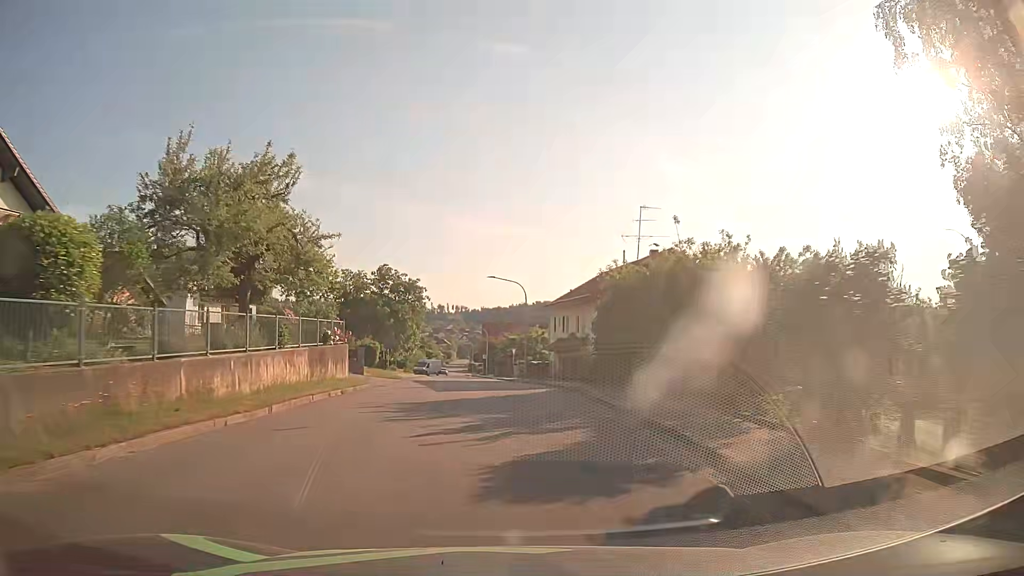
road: tertiary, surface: asphalt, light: Day
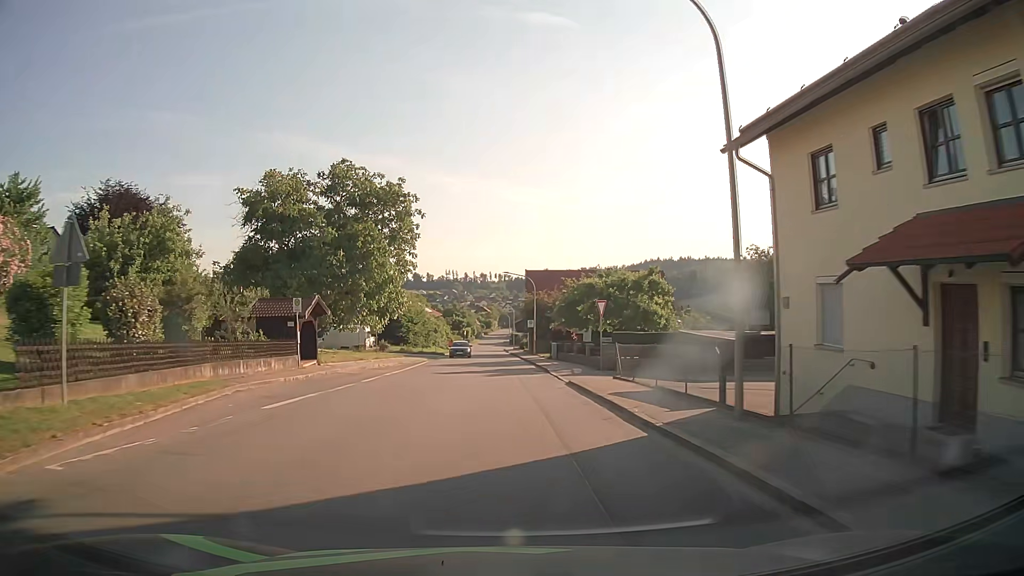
(-1.4, +39.7) m; -4°
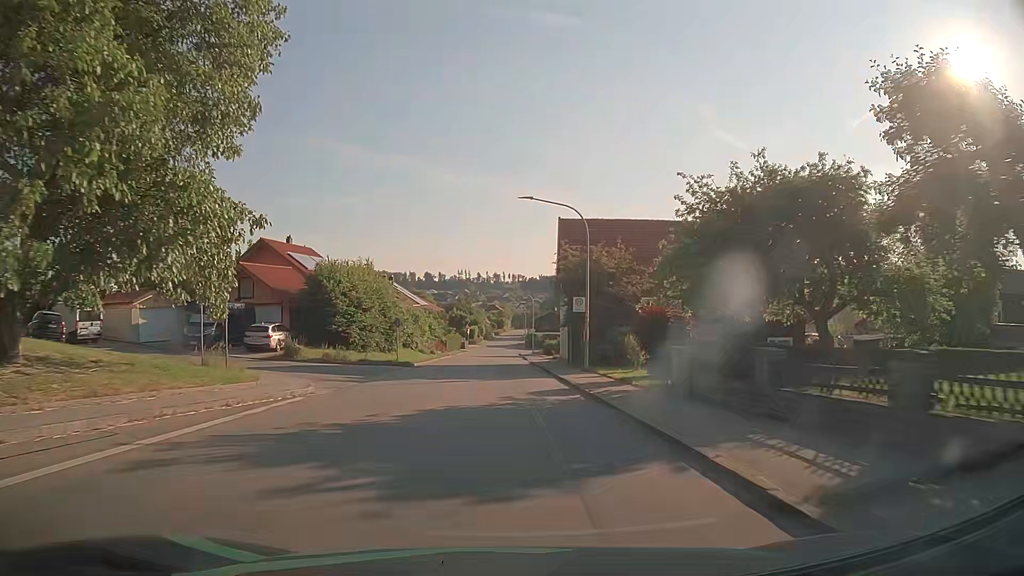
(-0.3, +31.2) m; -1°
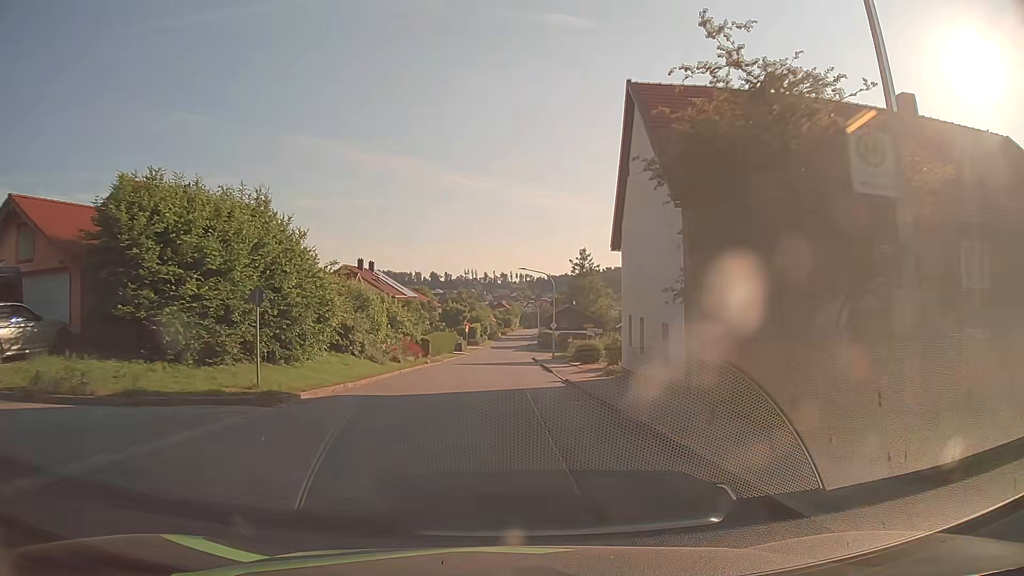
(-0.1, +22.9) m; 0°
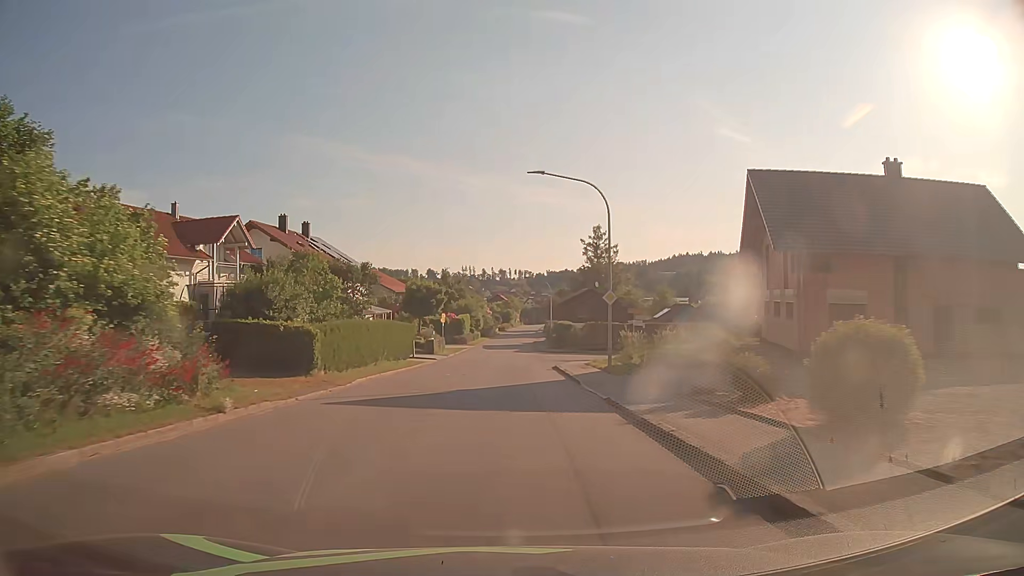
(0.0, +30.5) m; 0°
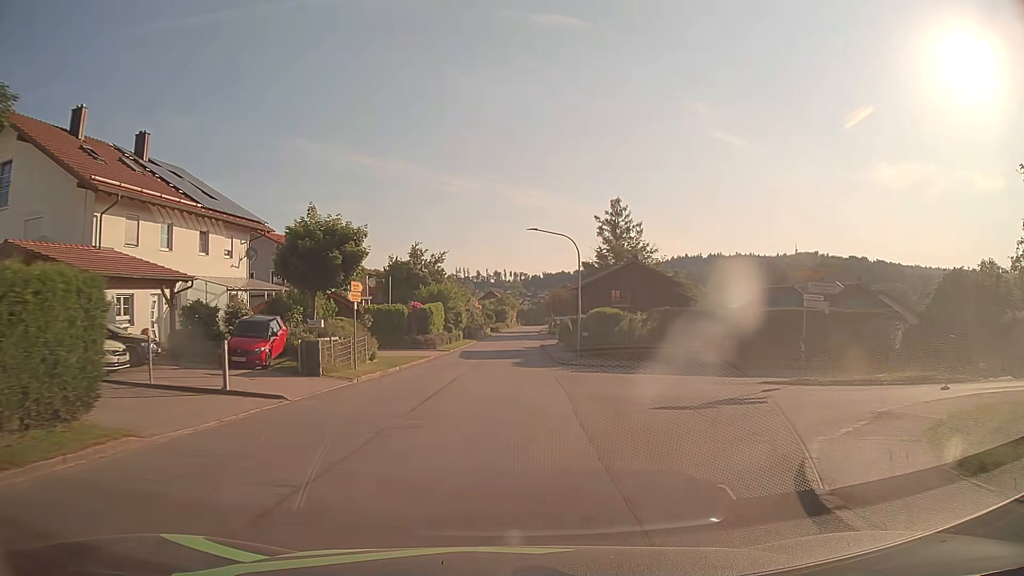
(+0.2, +30.5) m; 0°
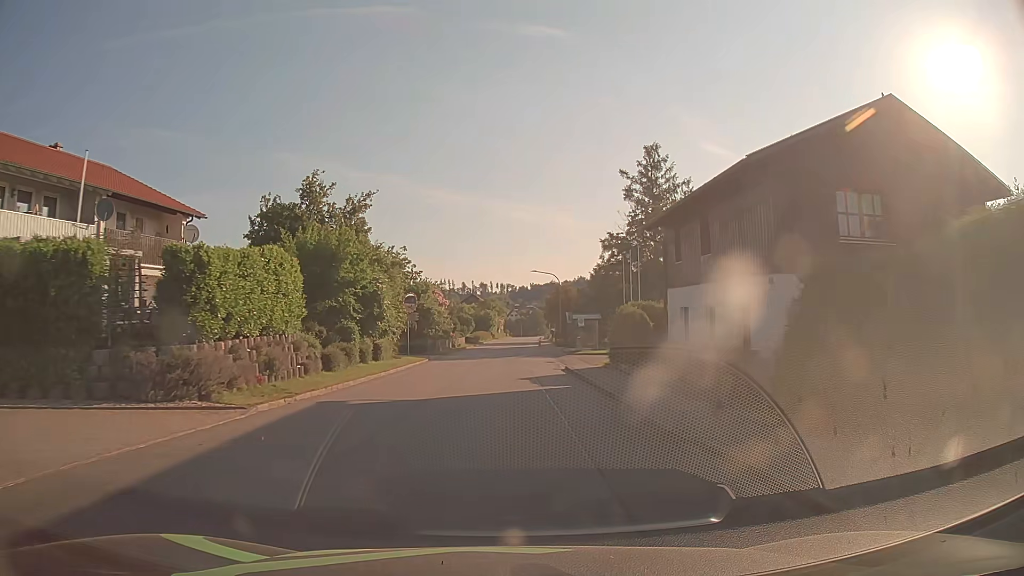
(+0.3, +38.0) m; +1°
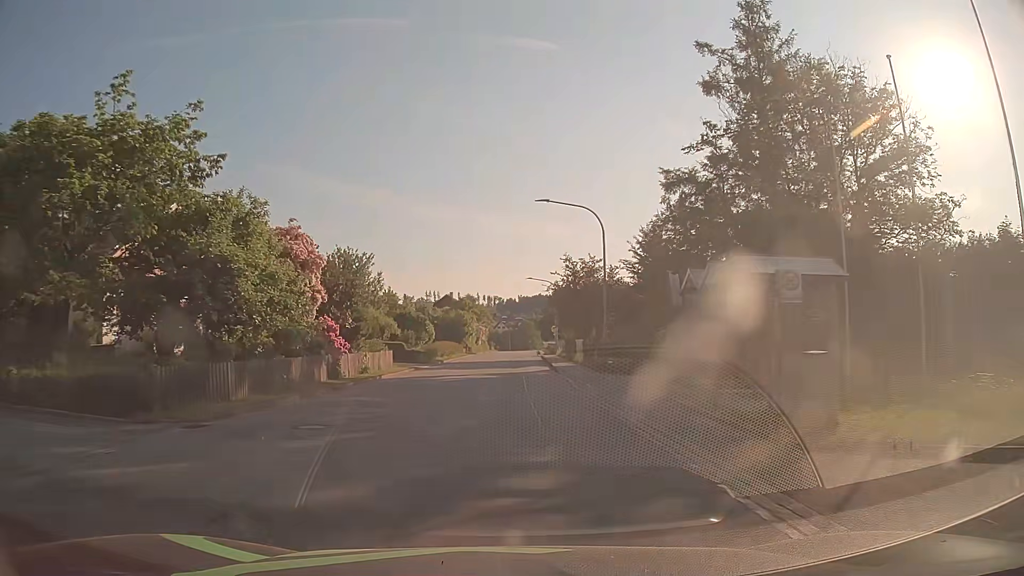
(+0.5, +38.0) m; +1°
(0, +10) (0, +20) (0, +30) (0, +40) (0, +50) (+1, +60) (+1, +70) (+1, +80) (+2, +90) (+2, +100) m
